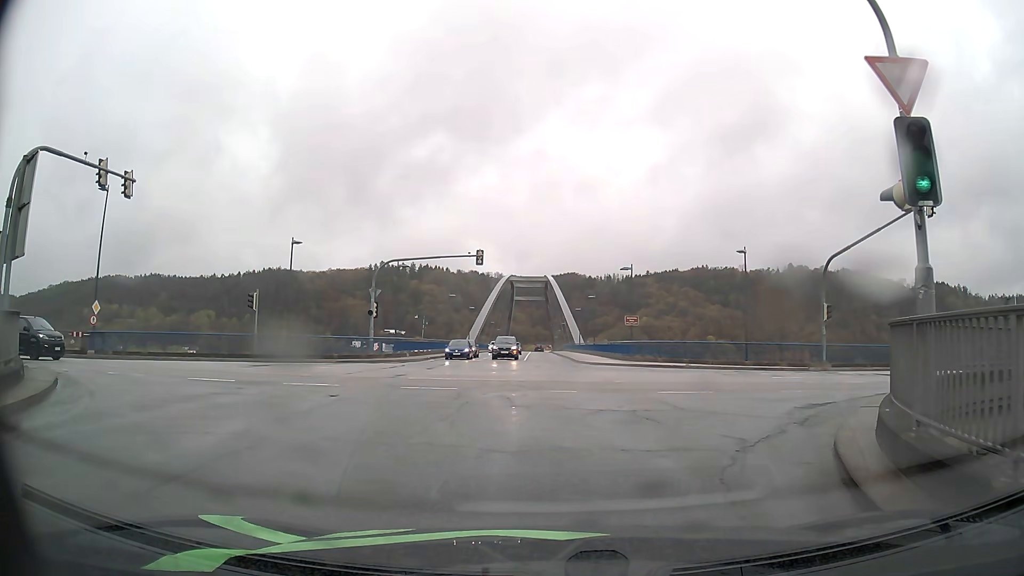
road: tertiary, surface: asphalt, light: Day
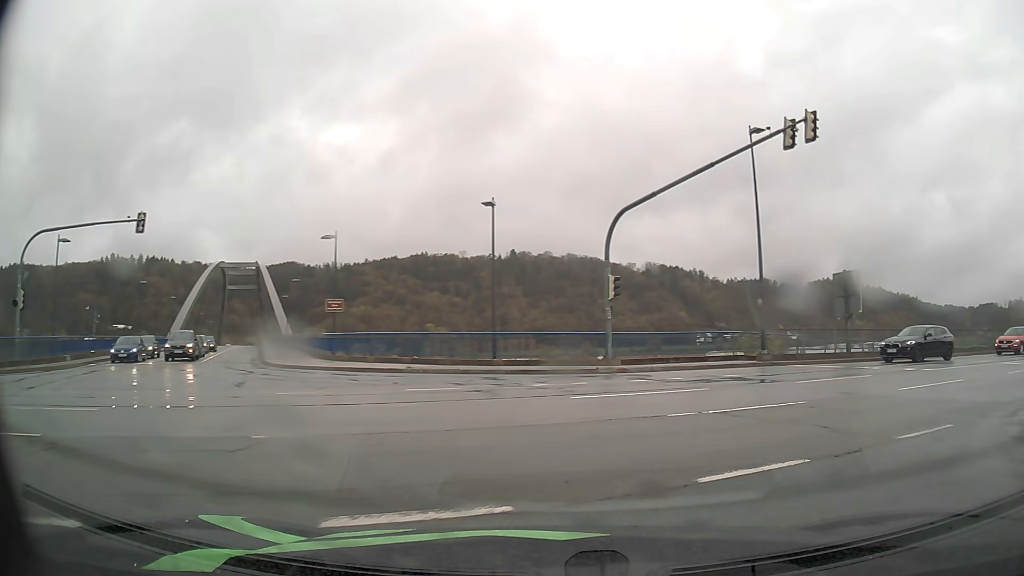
(+1.6, +11.4) m; +24°
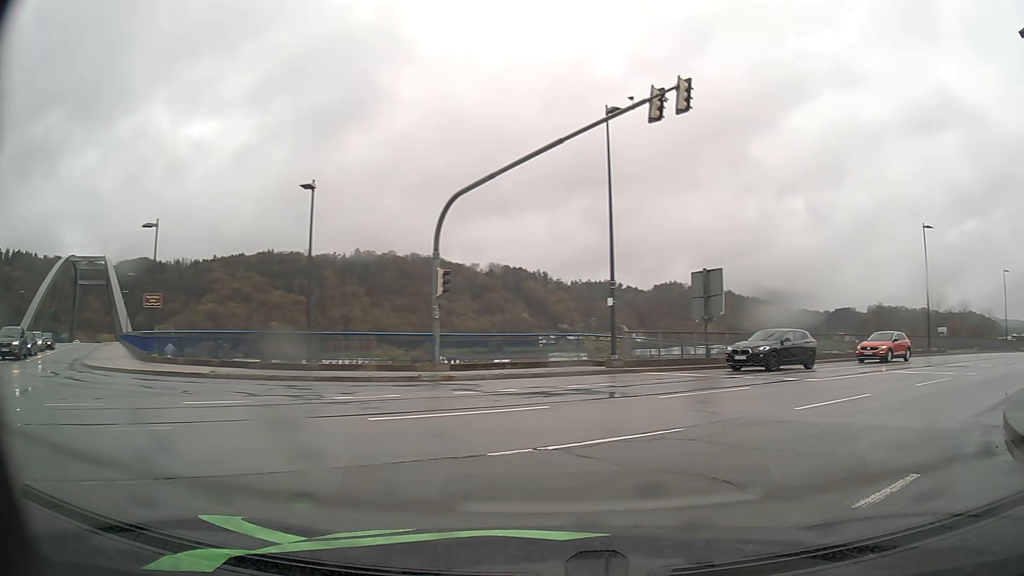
(+0.3, +3.1) m; +13°
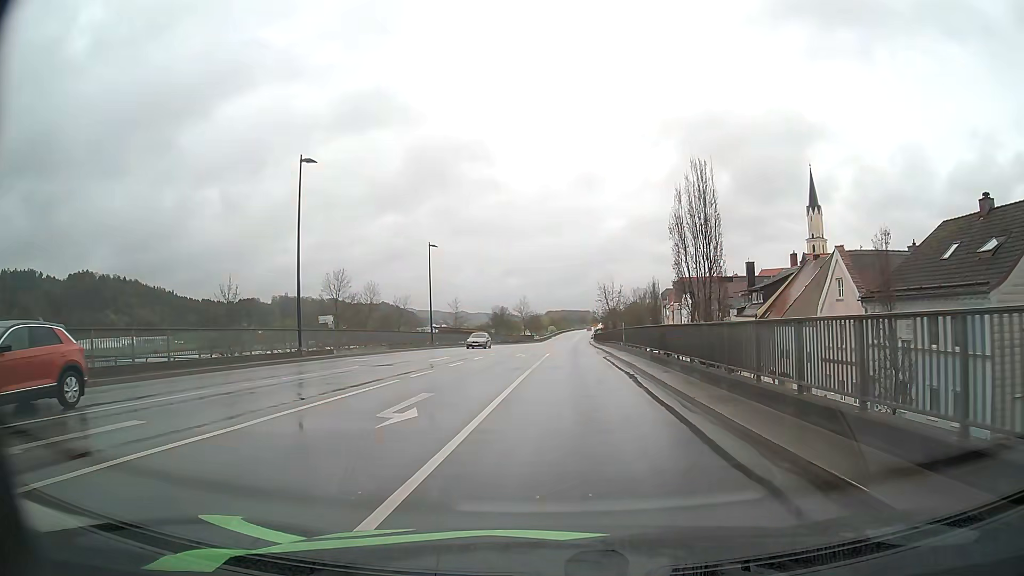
(+10.5, +15.9) m; +52°
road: primary
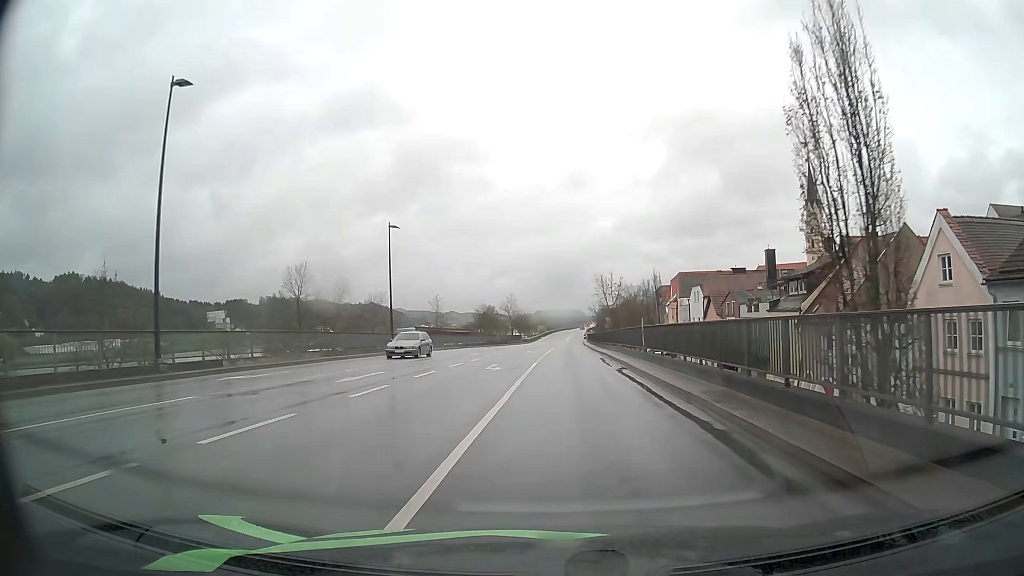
(+0.1, +11.9) m; +1°
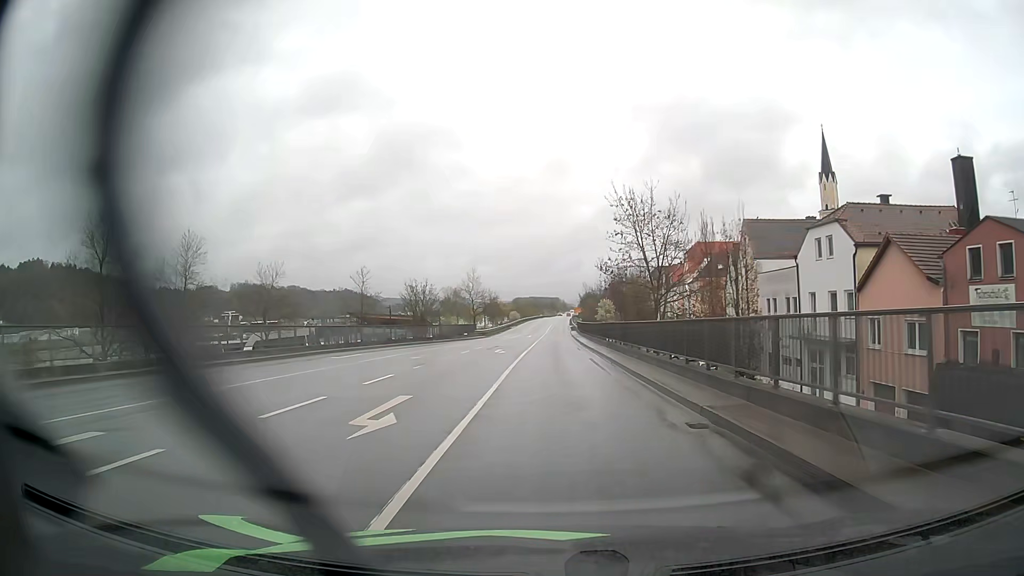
(+0.8, +40.2) m; +2°
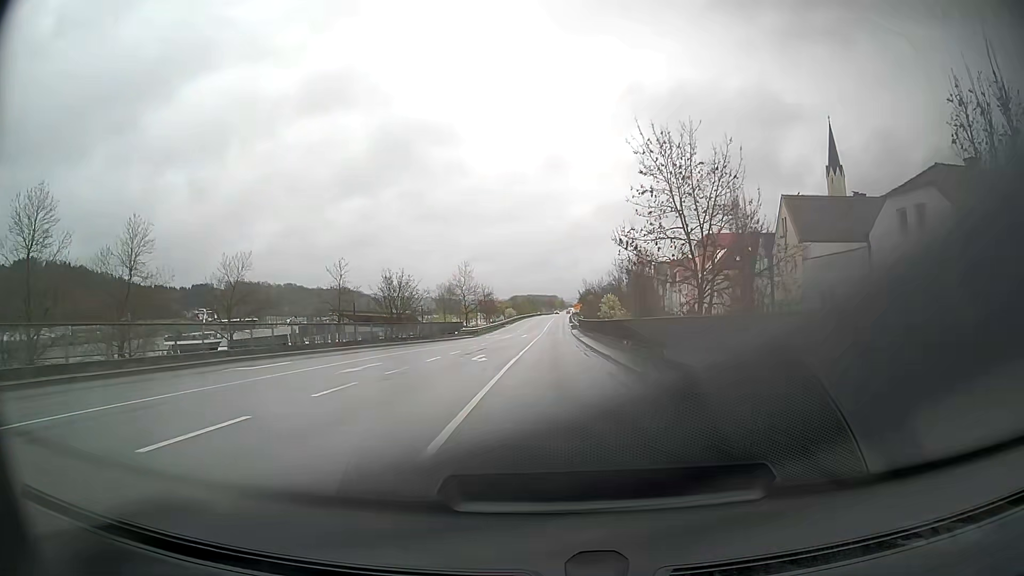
(0.0, +9.4) m; 0°
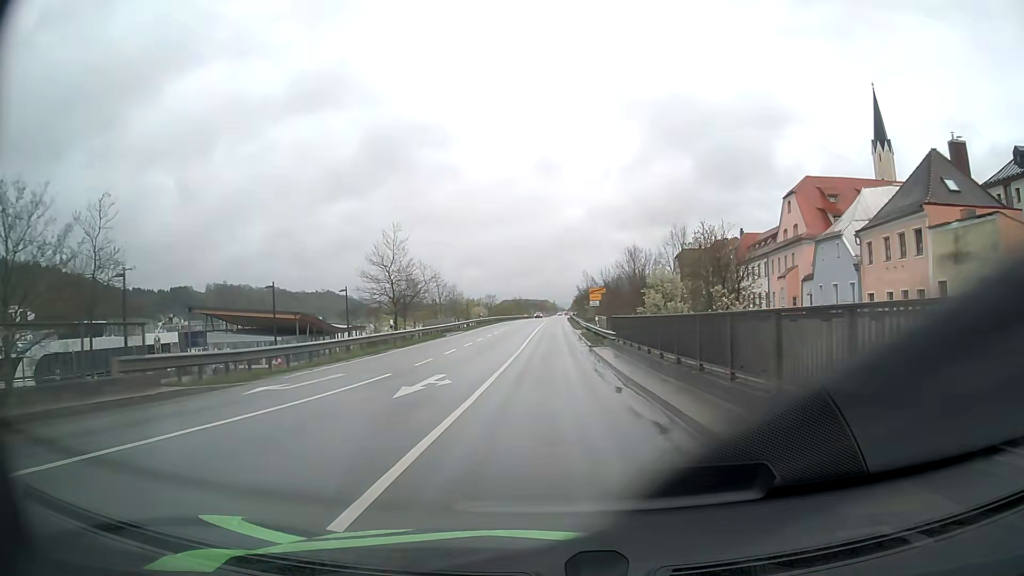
(+0.3, +47.9) m; +1°
(0, +10) (0, +20) (0, +30) (0, +40) (0, +50) (0, +60) (0, +70) (0, +80) (+1, +90) (+1, +100) m
